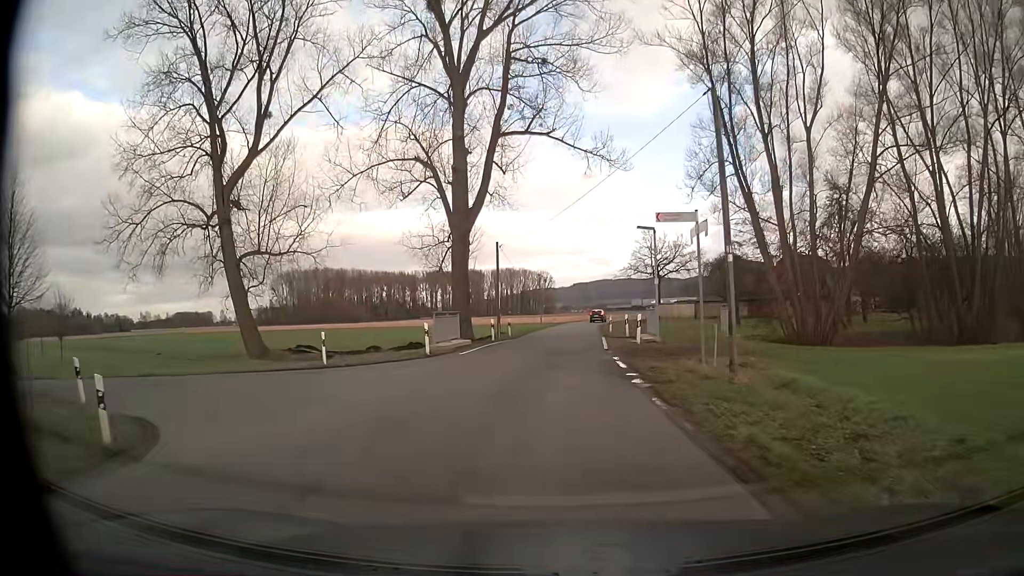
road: unclassified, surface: asphalt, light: Day
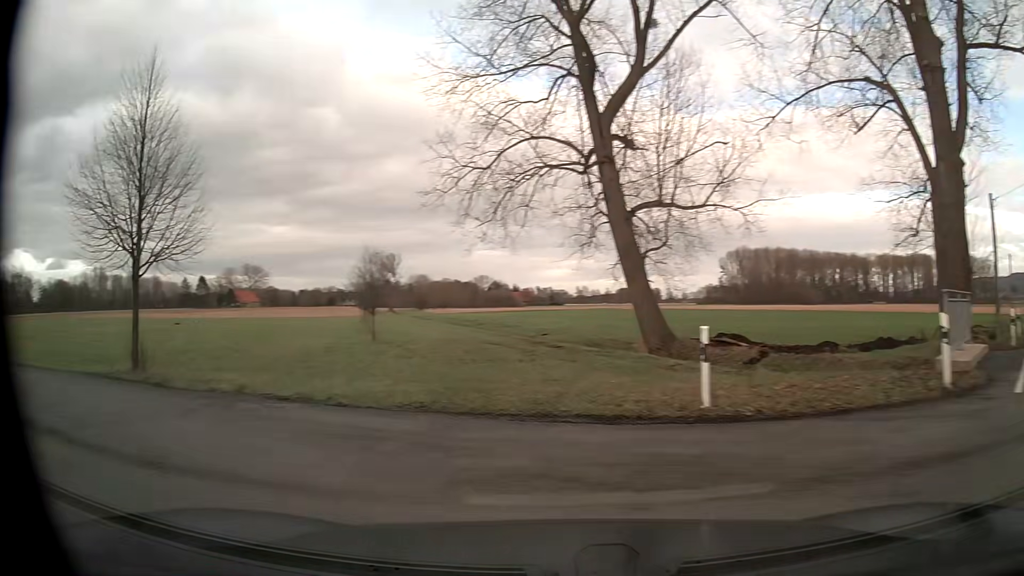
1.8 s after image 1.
(-2.2, +13.2) m; -36°
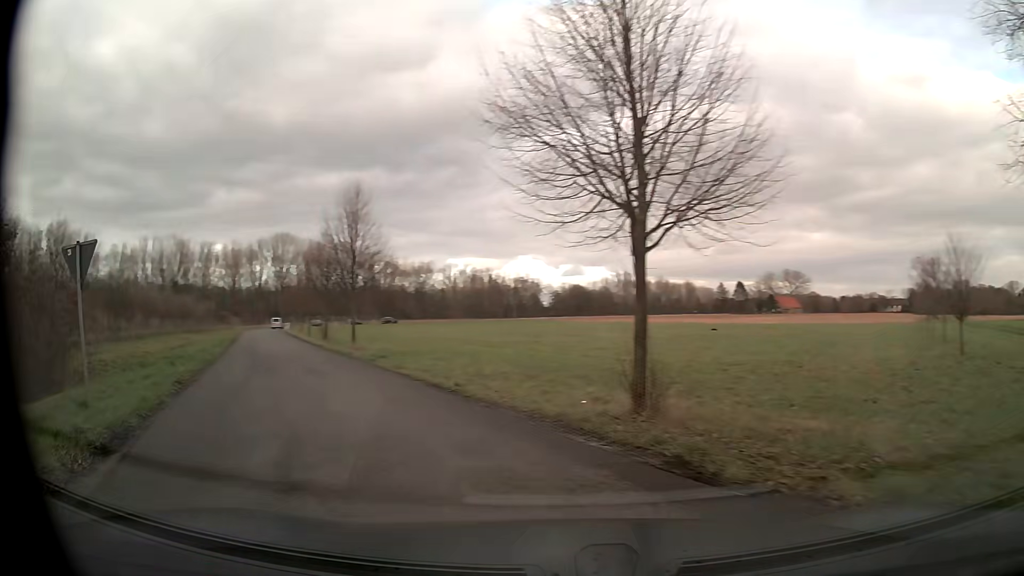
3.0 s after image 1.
(-3.1, +7.3) m; -45°
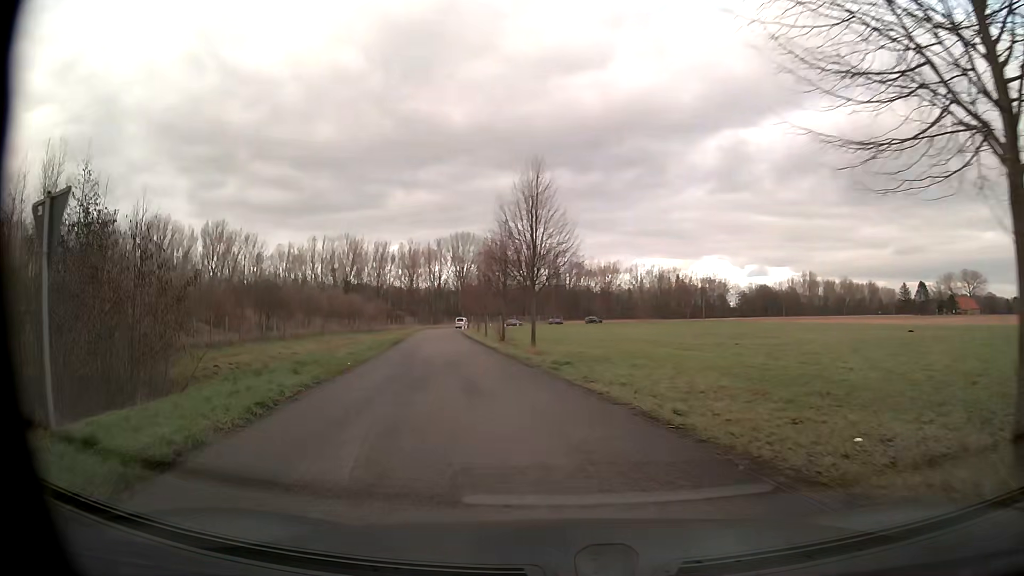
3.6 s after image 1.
(-0.9, +4.9) m; -19°
(-1, +10) (-2, +20) (-4, +30) (-6, +39) (-8, +49) (-10, +59) (-12, +69) (-14, +79) (-16, +89) (-17, +98) m
